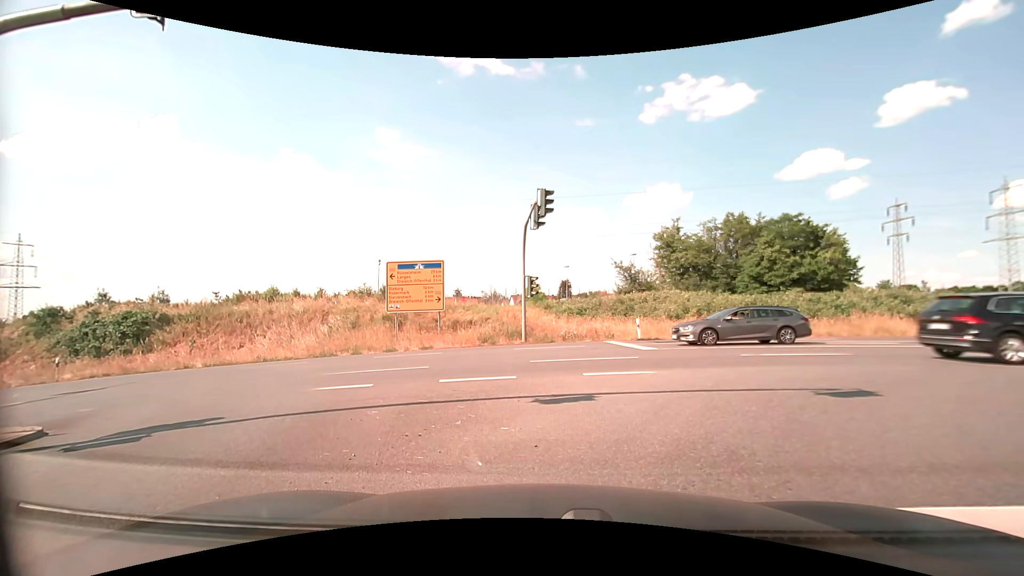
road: secondary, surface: asphalt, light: Day
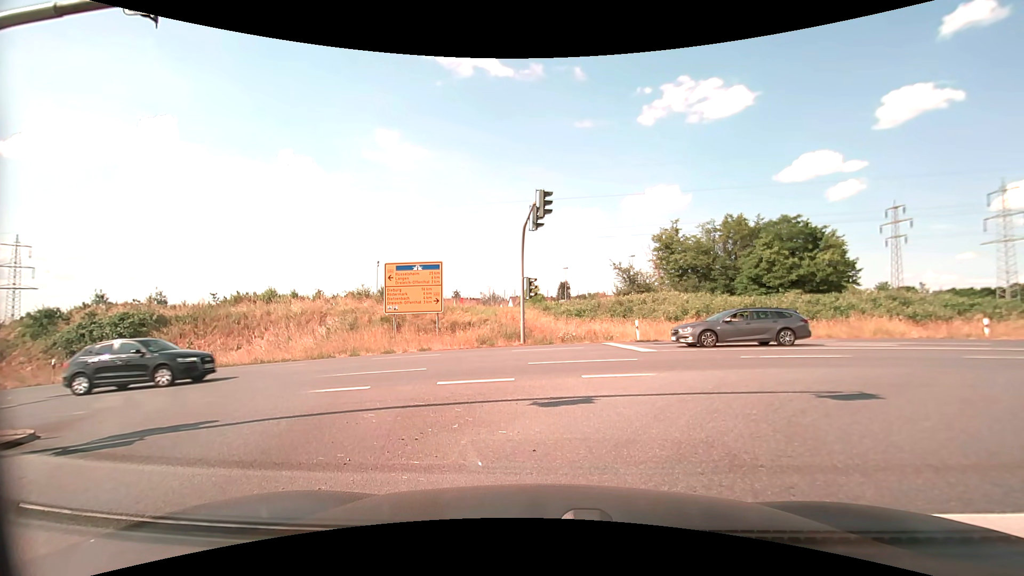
(0.0, +0.2) m; 0°
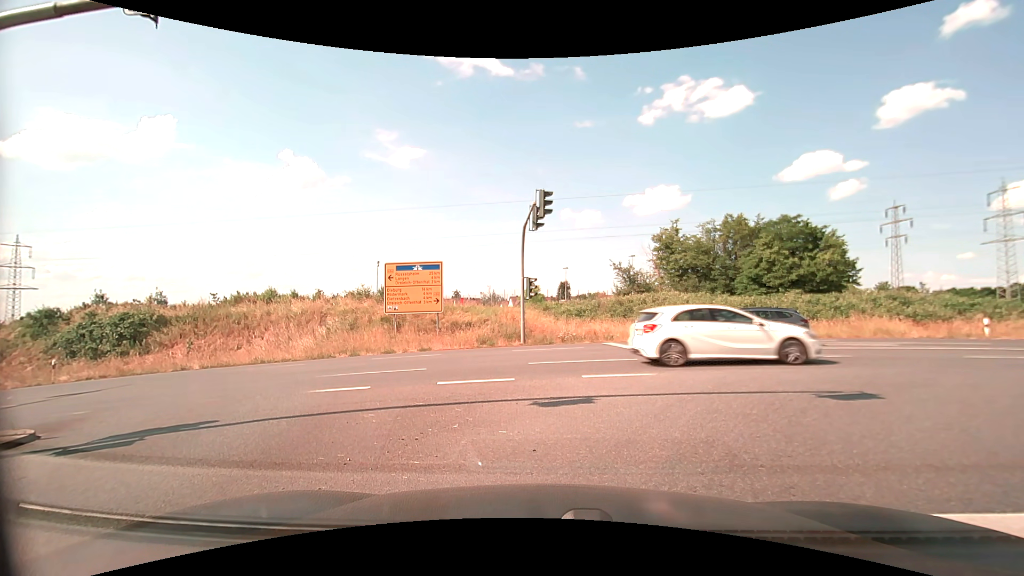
(0.0, 0.0) m; 0°
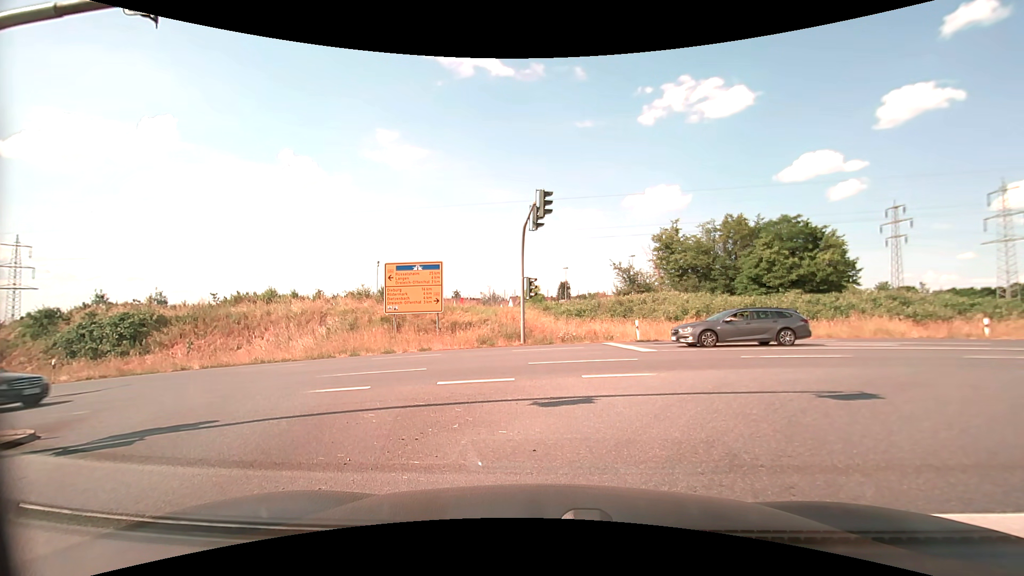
(0.0, 0.0) m; 0°
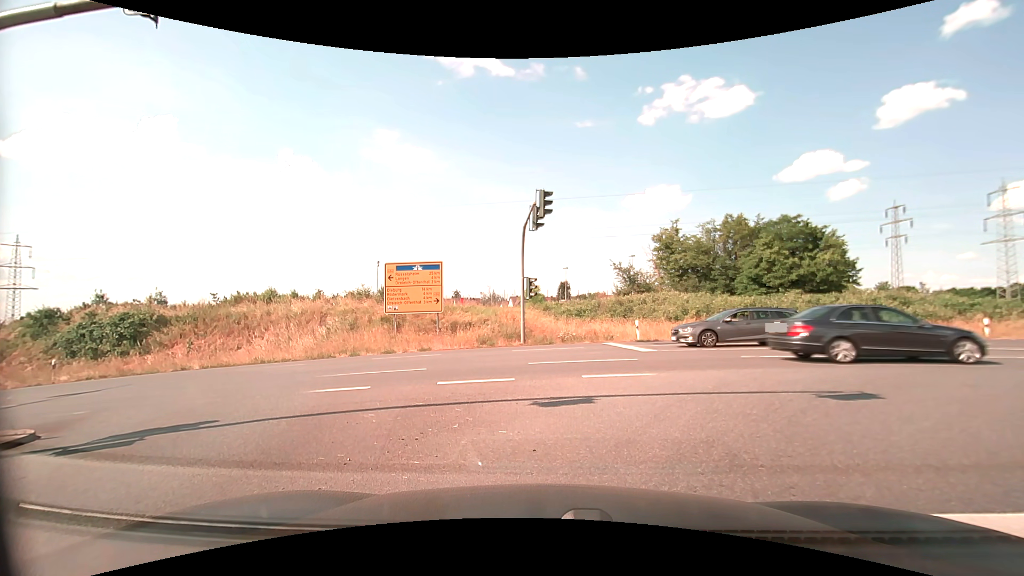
(0.0, 0.0) m; 0°
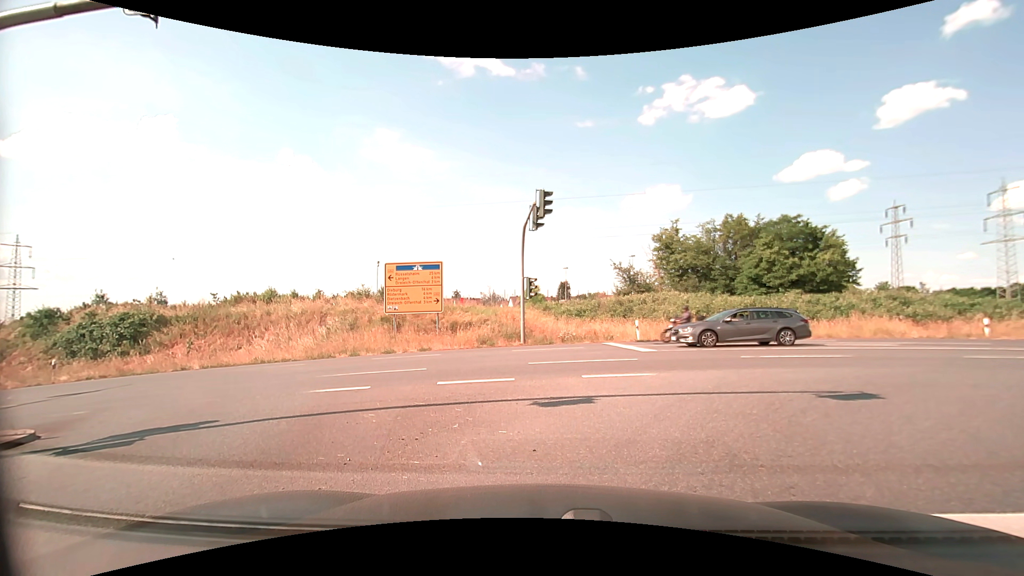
(0.0, 0.0) m; 0°
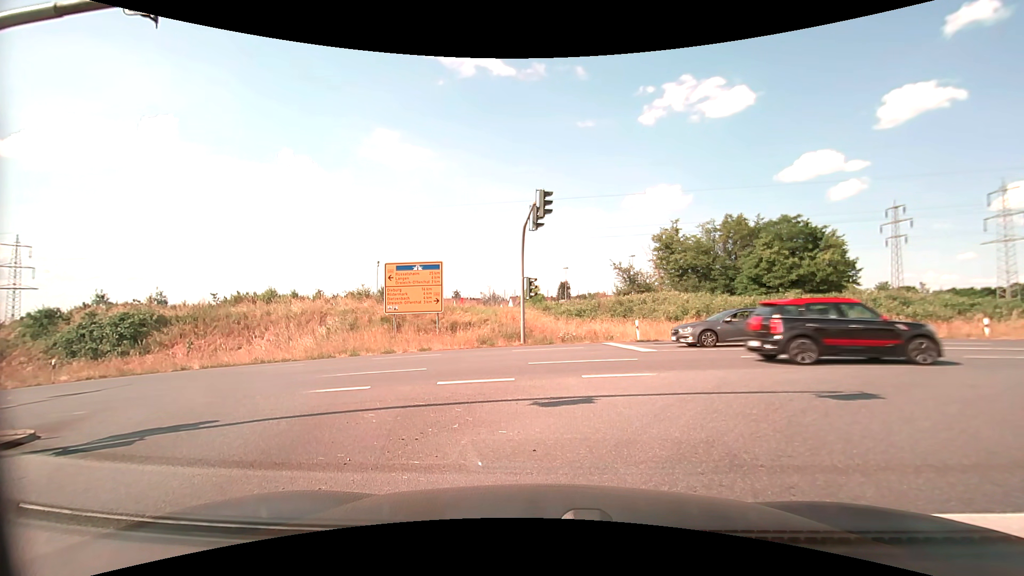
(0.0, 0.0) m; 0°
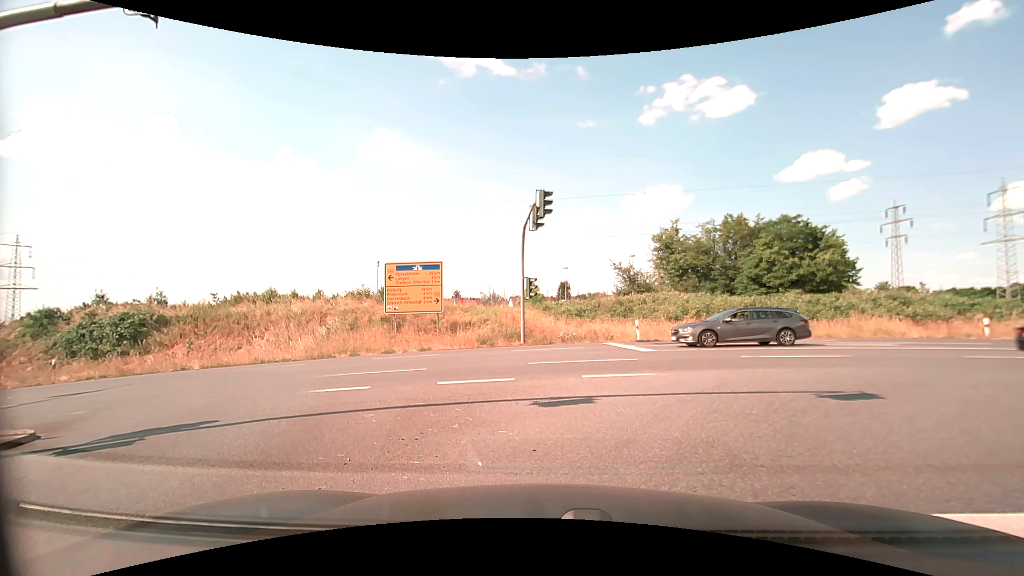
(0.0, 0.0) m; 0°
(+2, +10) (+11, +15) (+20, +16) (+30, +17) (+40, +17) (+50, +17) (+60, +18) (+70, +18) (+80, +18) (+90, +19) m
